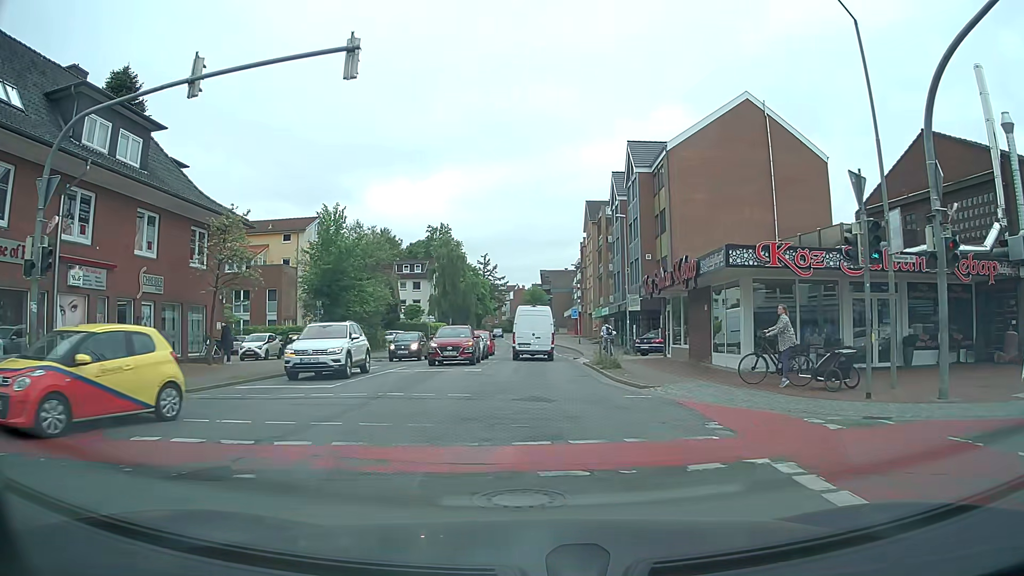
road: tertiary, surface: asphalt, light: Day
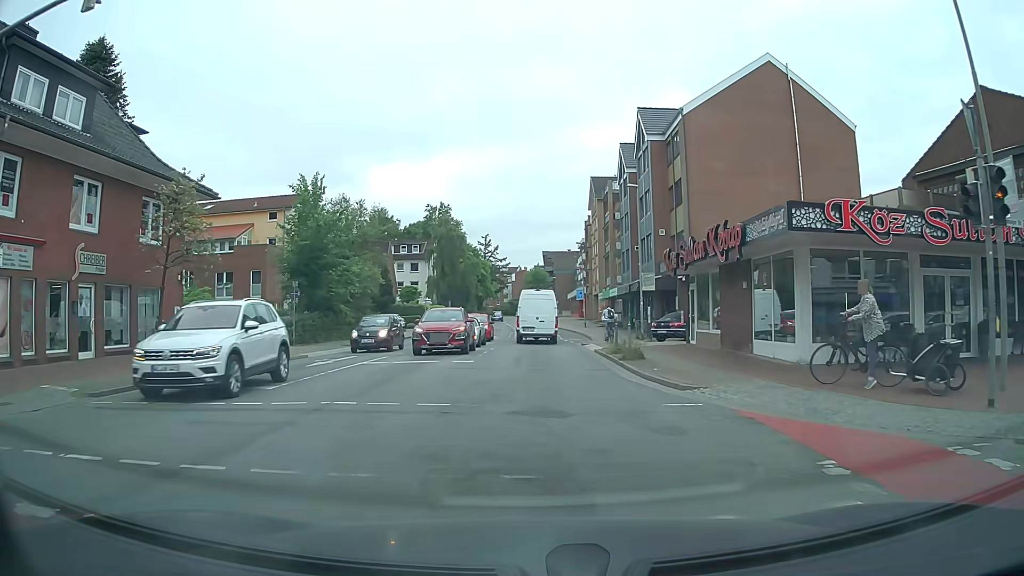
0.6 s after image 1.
(0.0, +4.0) m; +1°
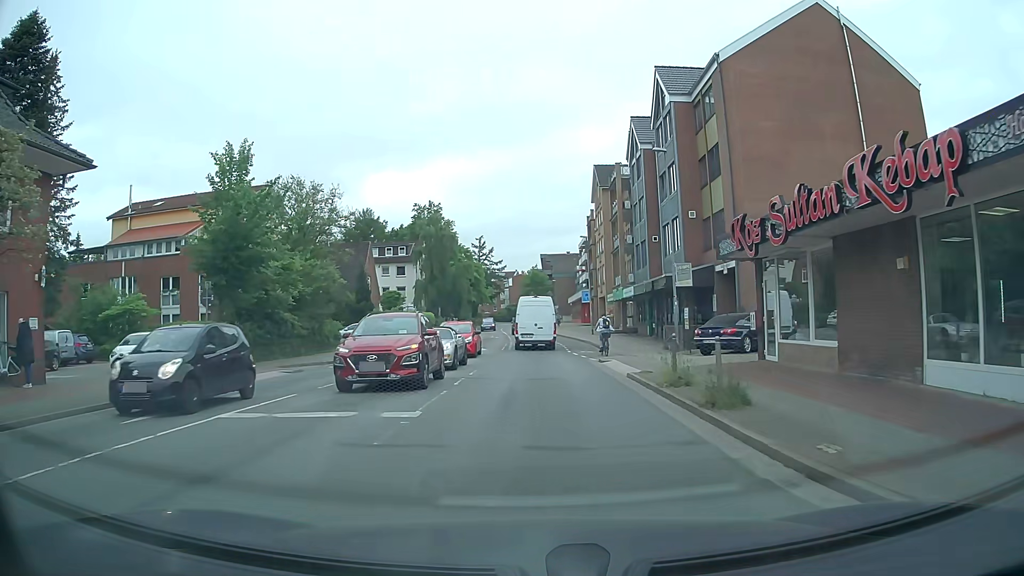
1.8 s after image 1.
(0.0, +8.9) m; -1°
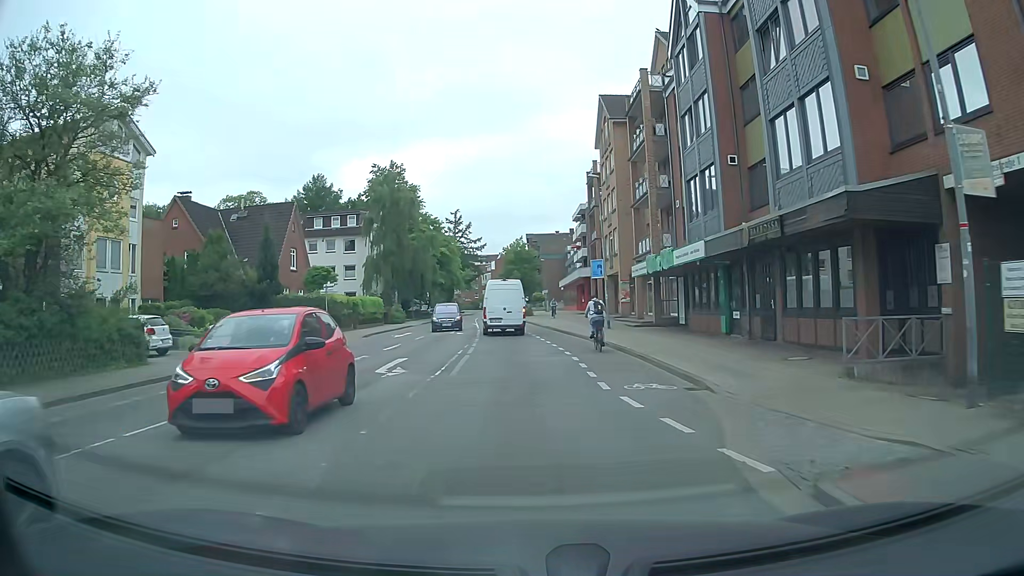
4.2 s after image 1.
(+0.3, +19.7) m; +2°
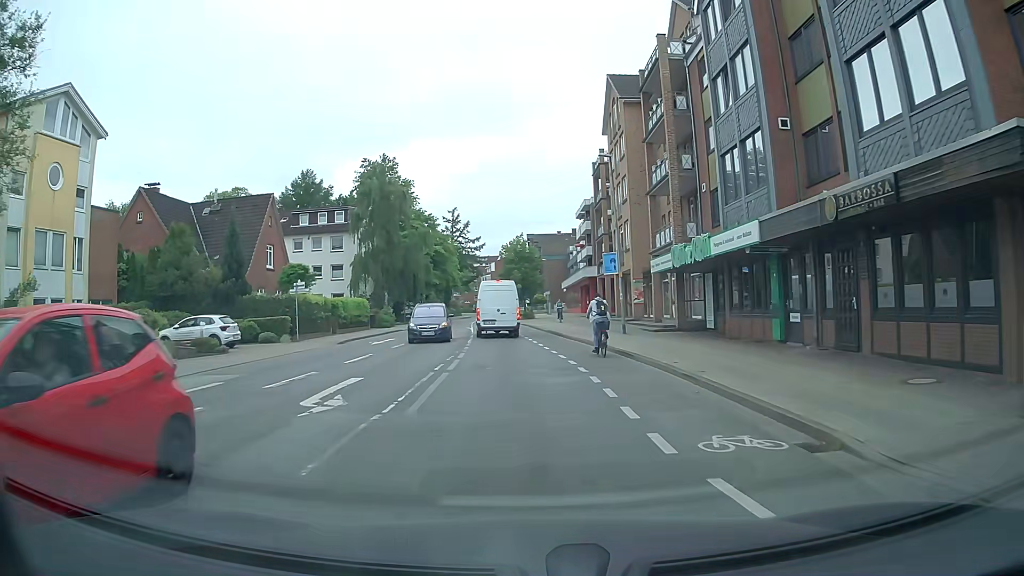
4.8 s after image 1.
(0.0, +5.2) m; 0°
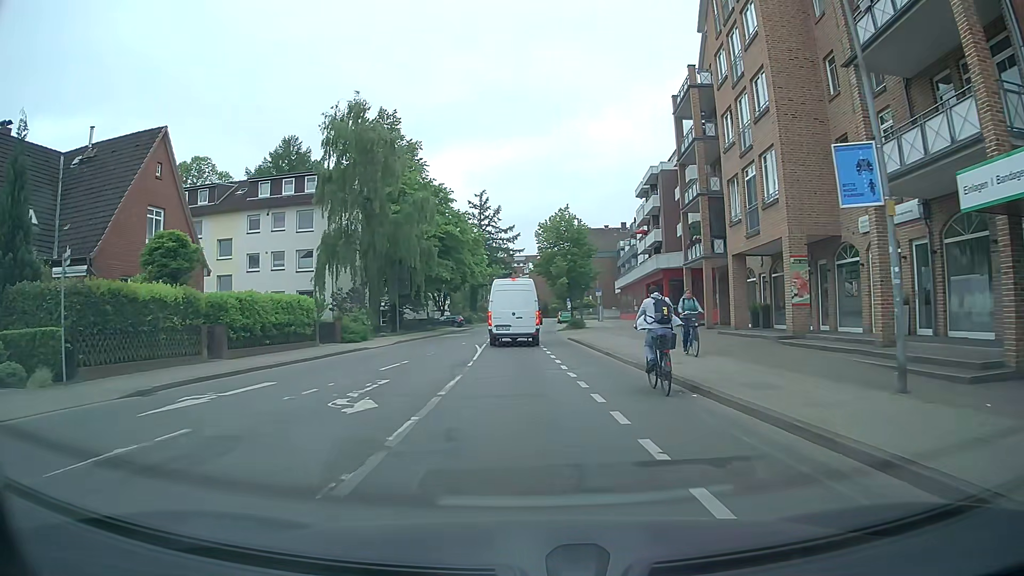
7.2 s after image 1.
(-0.3, +20.2) m; -4°
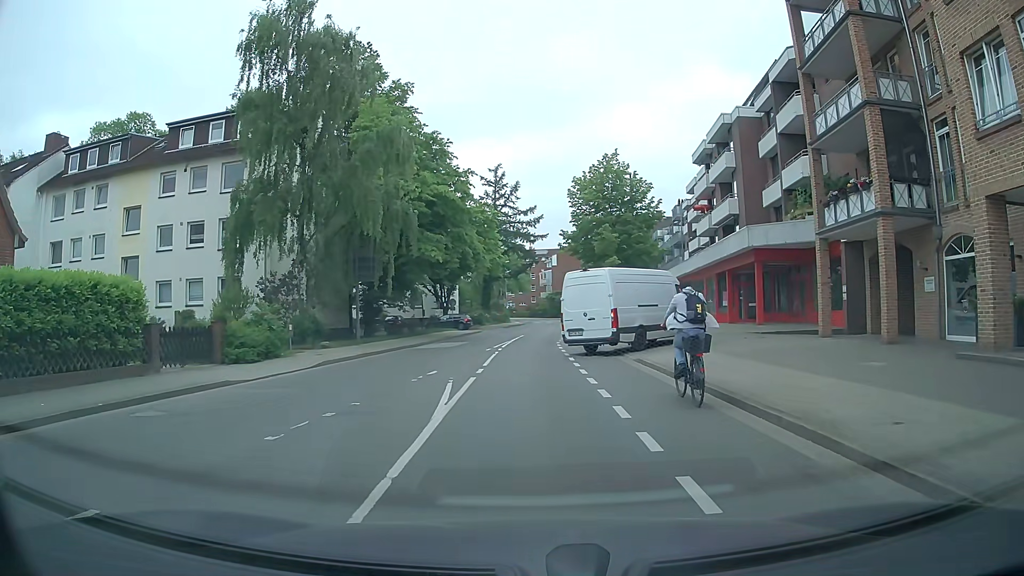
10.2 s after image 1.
(0.0, +15.2) m; 0°
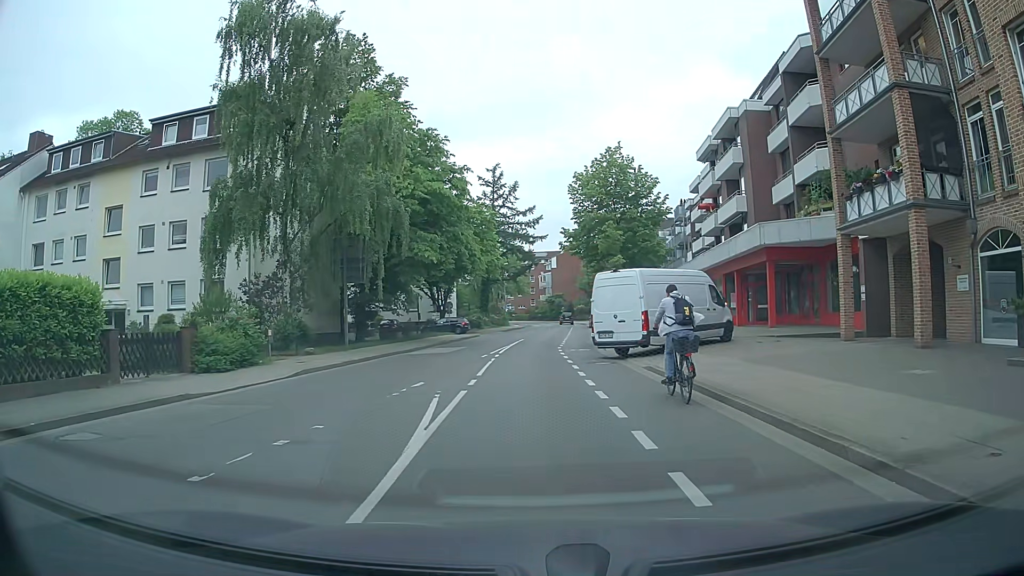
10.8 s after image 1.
(0.0, +1.8) m; -1°
